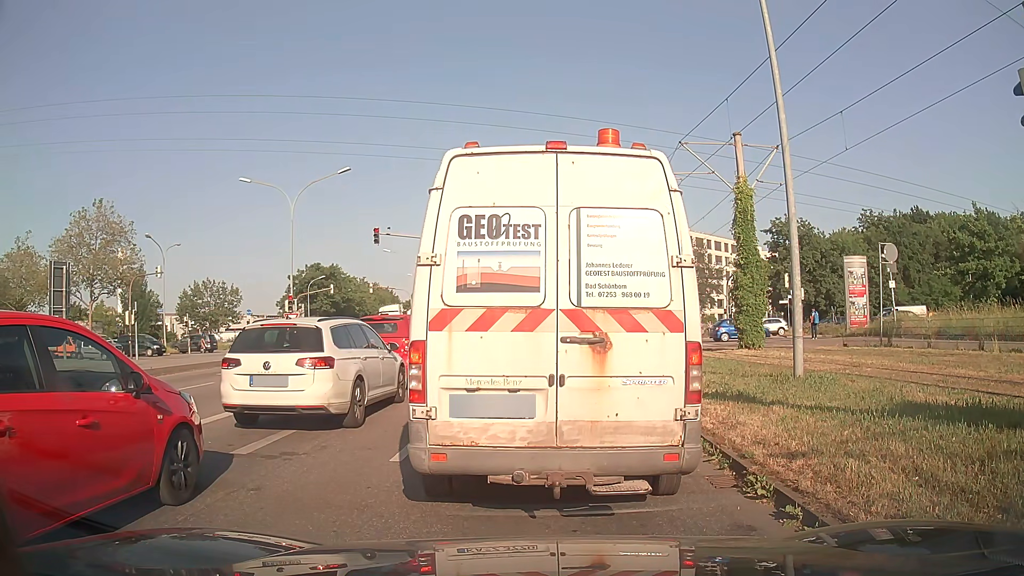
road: tertiary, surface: asphalt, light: Day
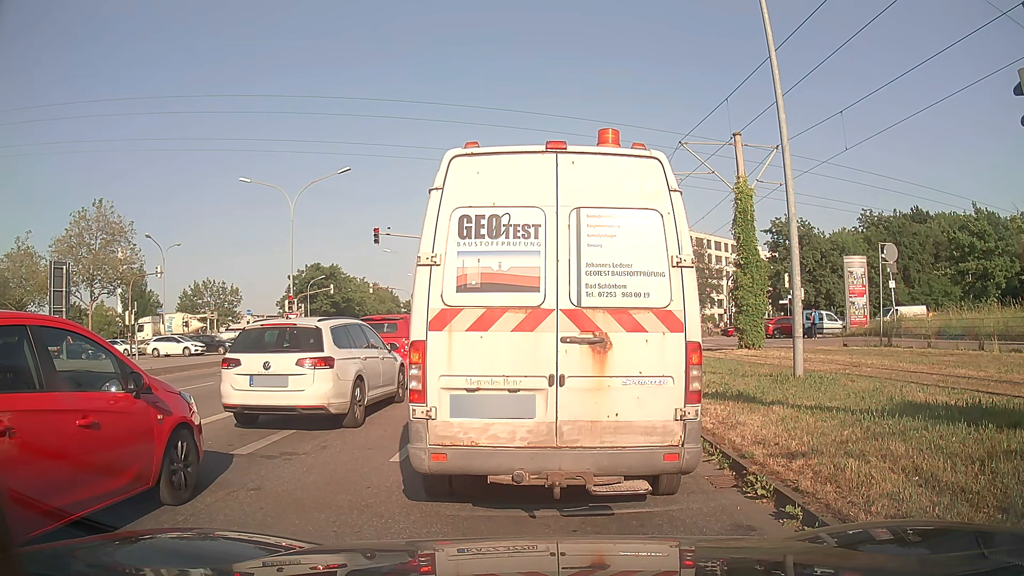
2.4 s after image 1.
(0.0, 0.0) m; 0°
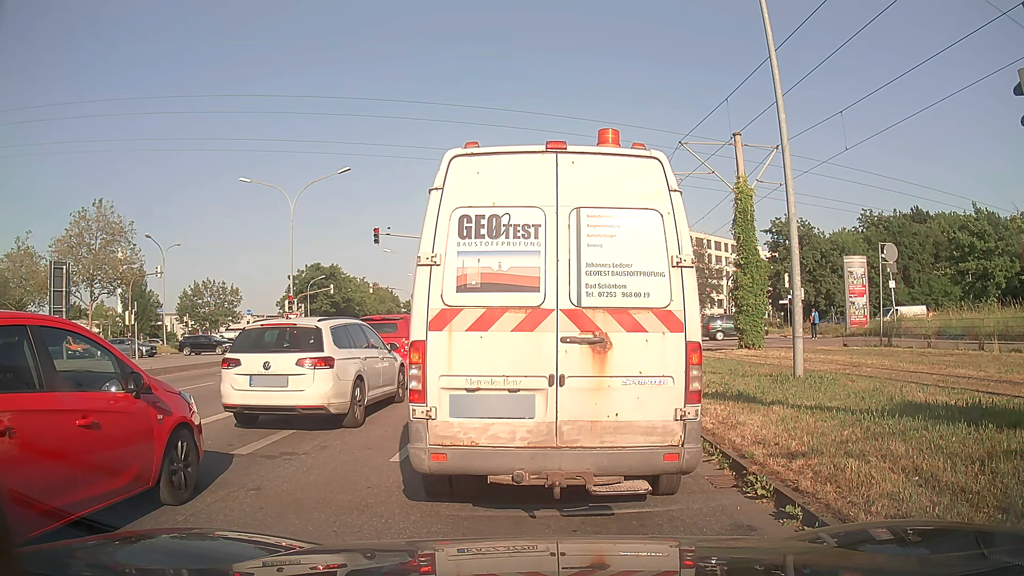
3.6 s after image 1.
(0.0, 0.0) m; 0°
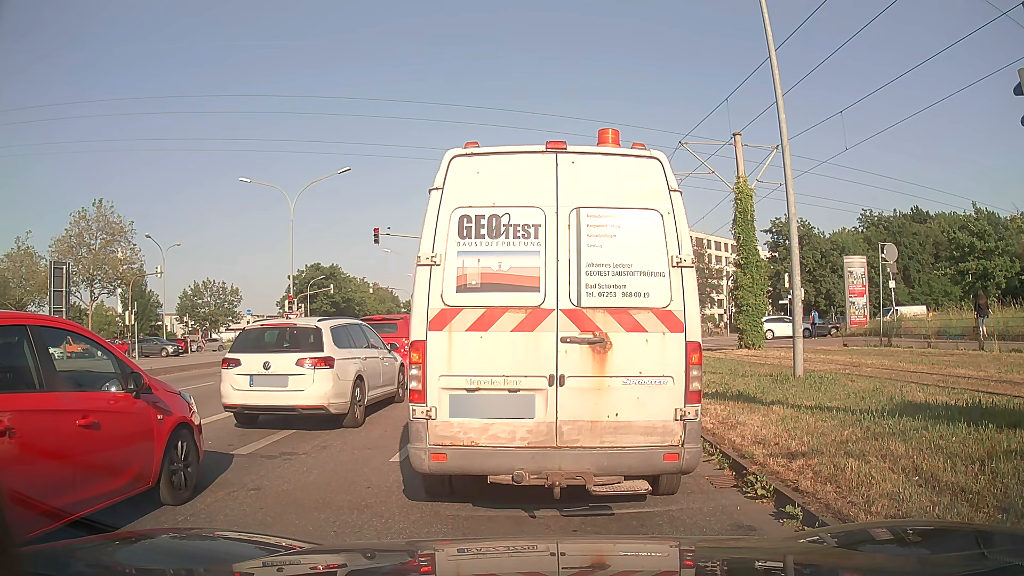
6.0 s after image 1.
(0.0, 0.0) m; 0°
(0, +10) (0, +20) (+3, +29) (+10, +37) (+19, +42) (+28, +44) (+38, +44) (+48, +45) (+58, +45) (+68, +46) m
